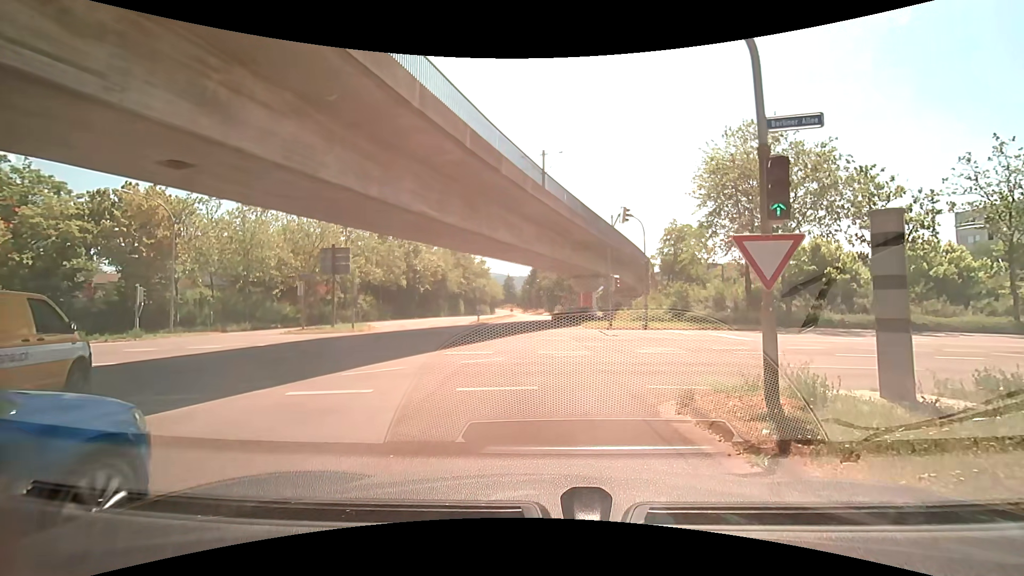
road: tertiary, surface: asphalt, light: Day
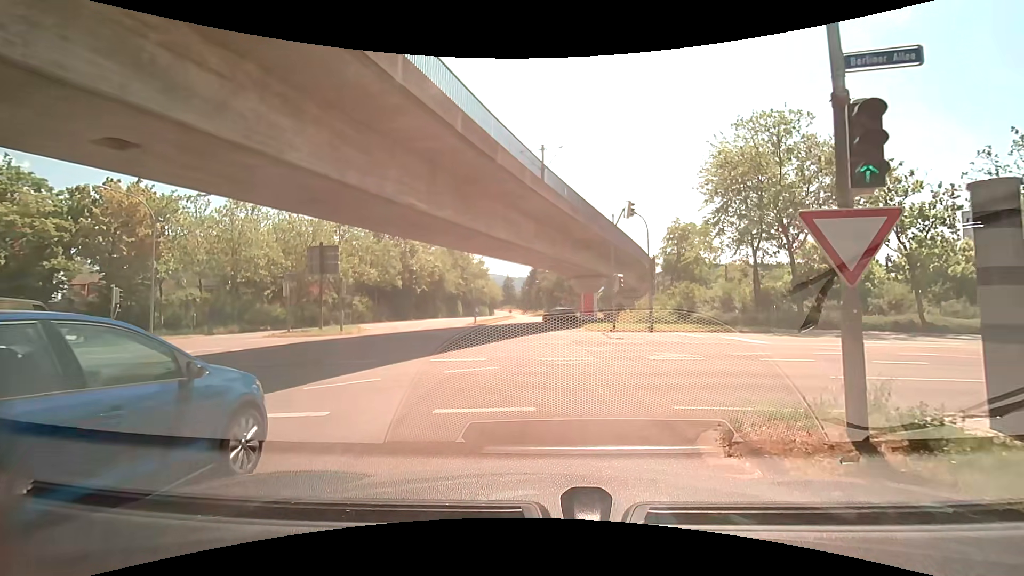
(0.0, +1.9) m; +2°
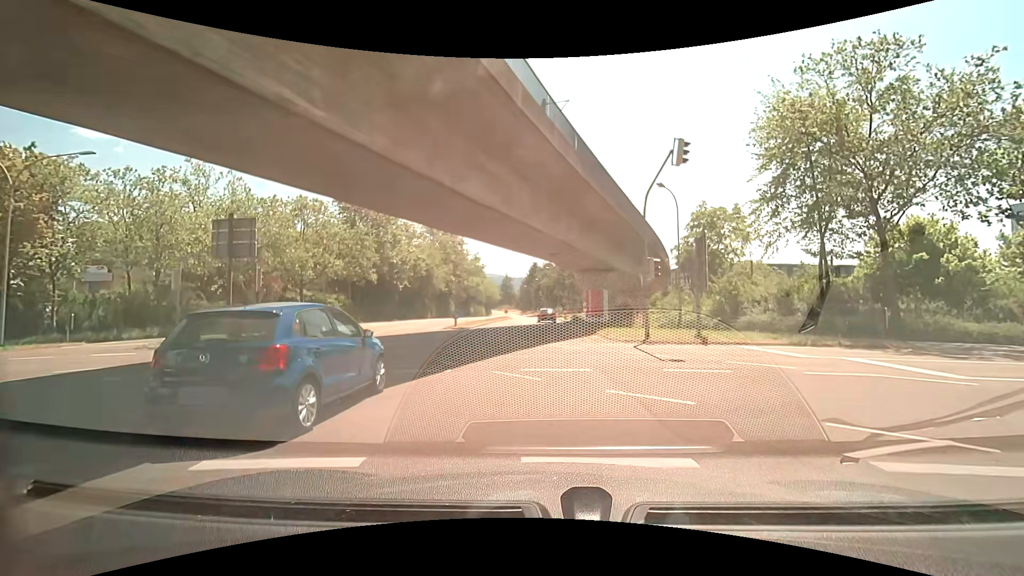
(0.0, +9.7) m; 0°
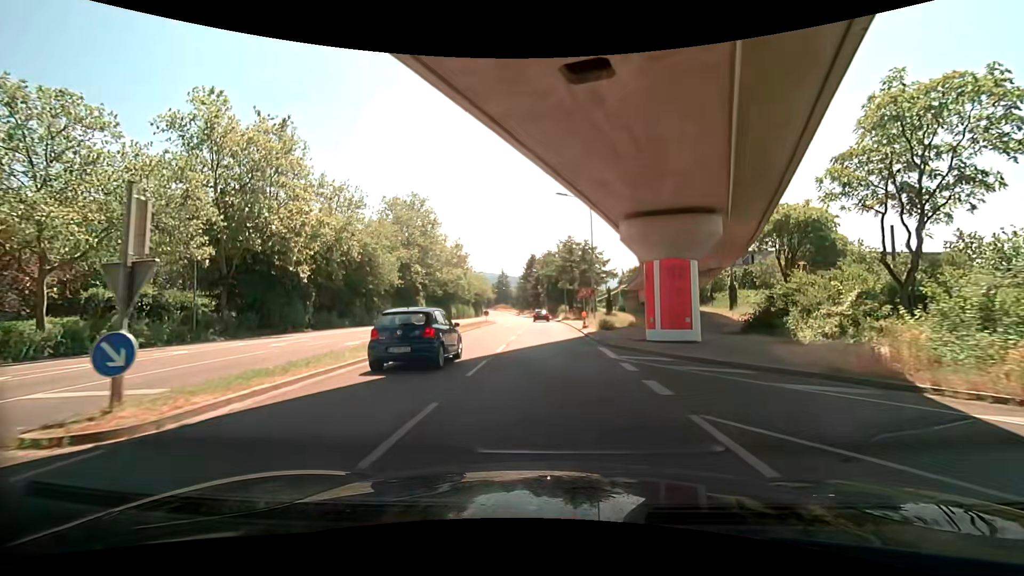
(-0.1, +27.1) m; -1°
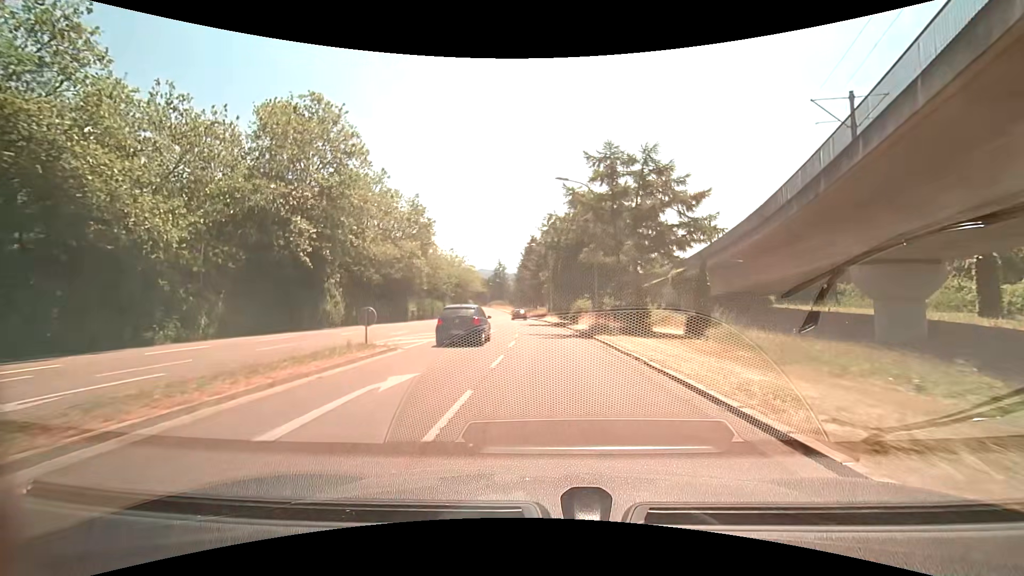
(0.0, +35.5) m; 0°
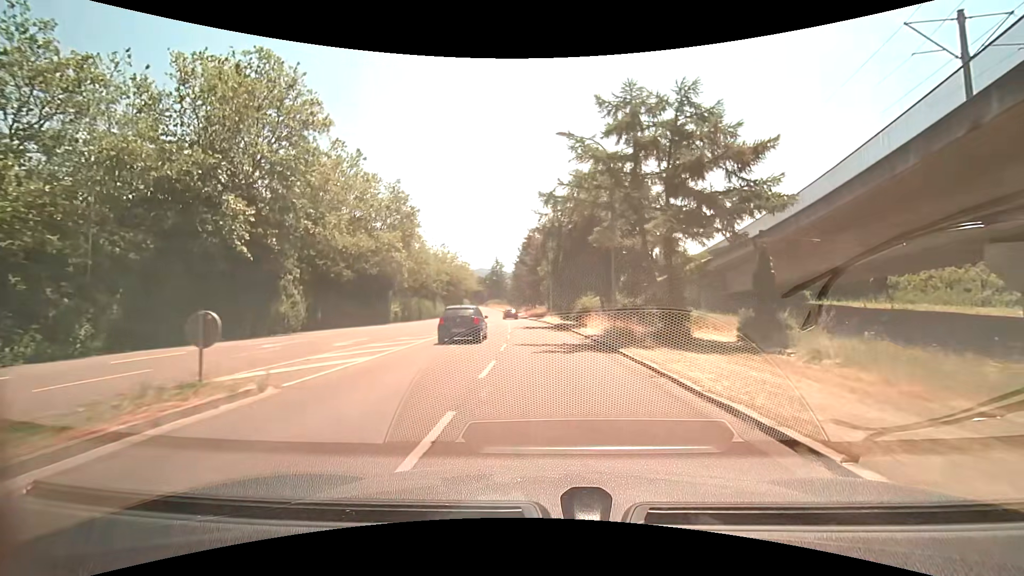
(0.0, +7.6) m; 0°
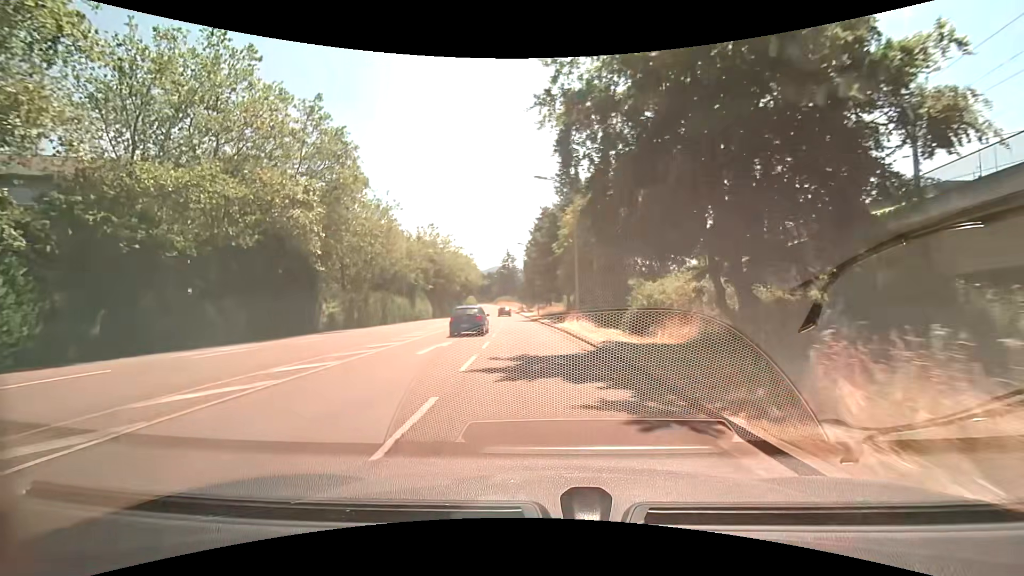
(-0.1, +23.0) m; -1°
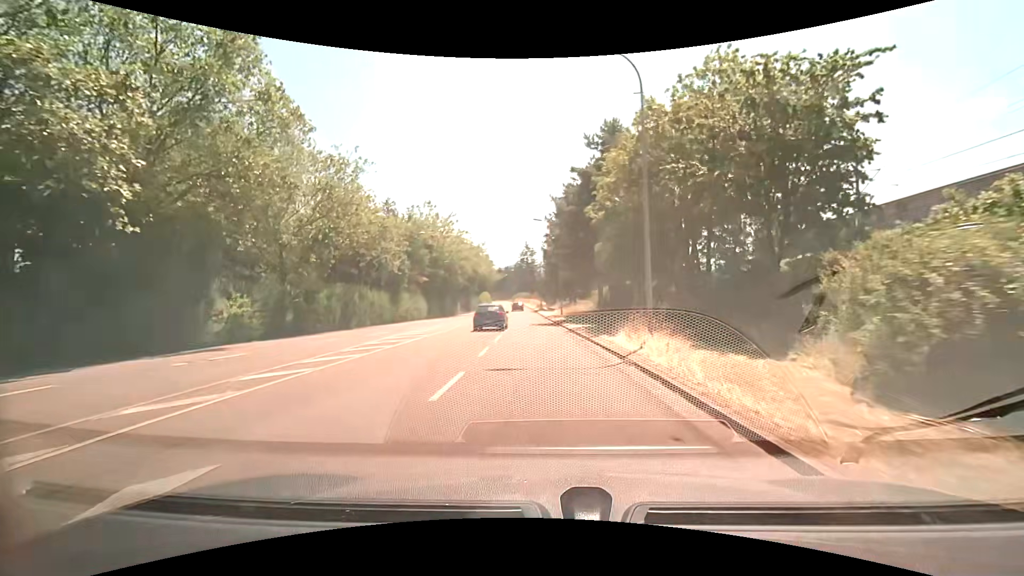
(-0.5, +15.4) m; -2°
(0, +10) (0, +20) (-1, +30) (-1, +40) (-2, +50) (-3, +60) (-3, +70) (-4, +80) (-5, +90) (-6, +100) m
